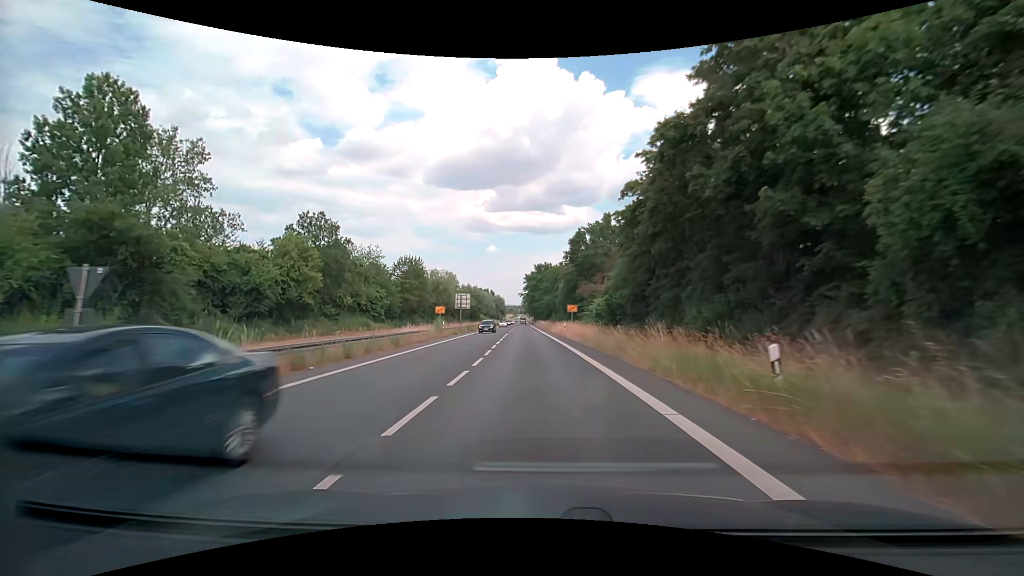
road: secondary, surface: asphalt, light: Day
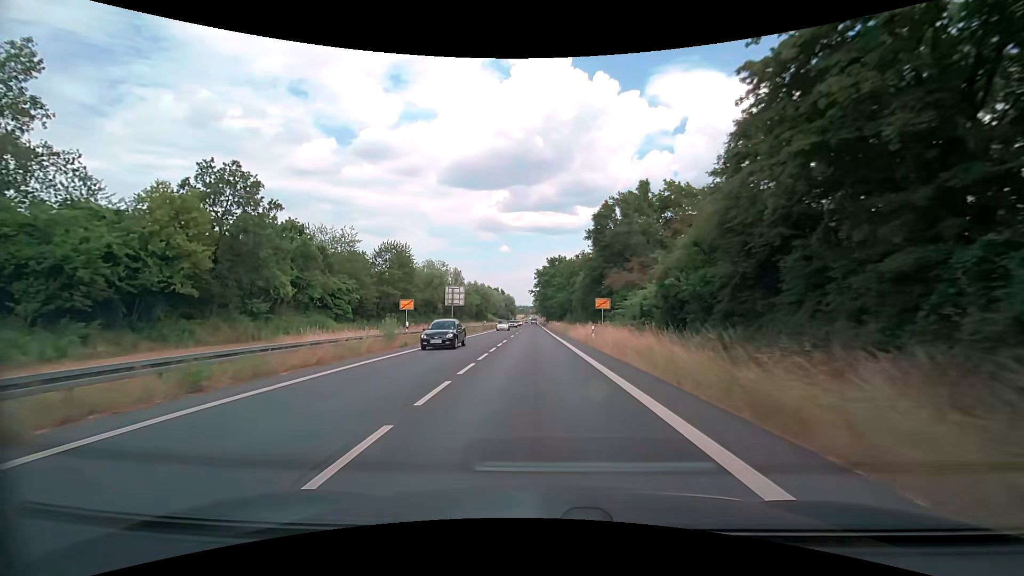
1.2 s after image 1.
(-0.2, +16.2) m; -1°
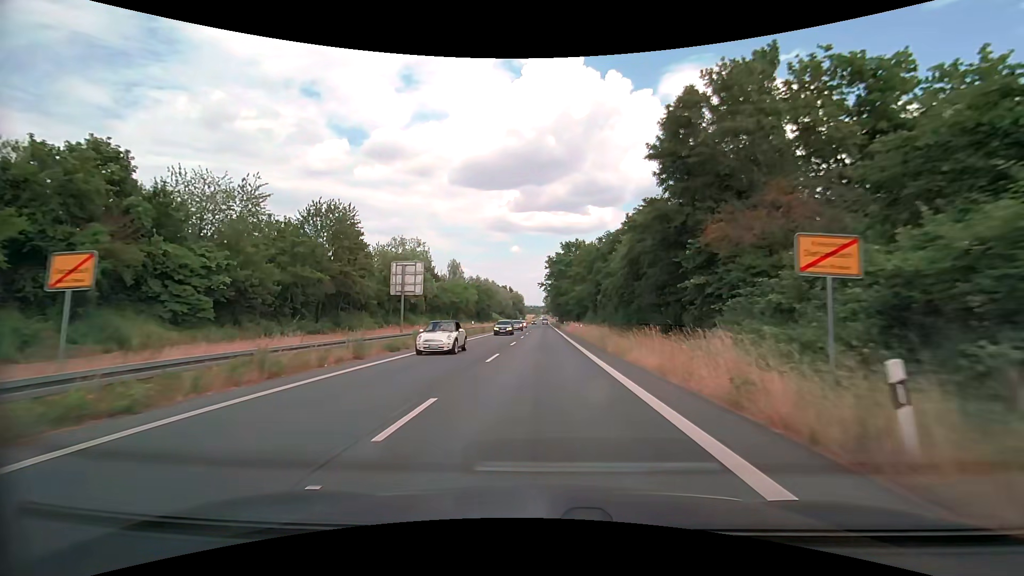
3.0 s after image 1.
(-0.4, +25.0) m; -1°
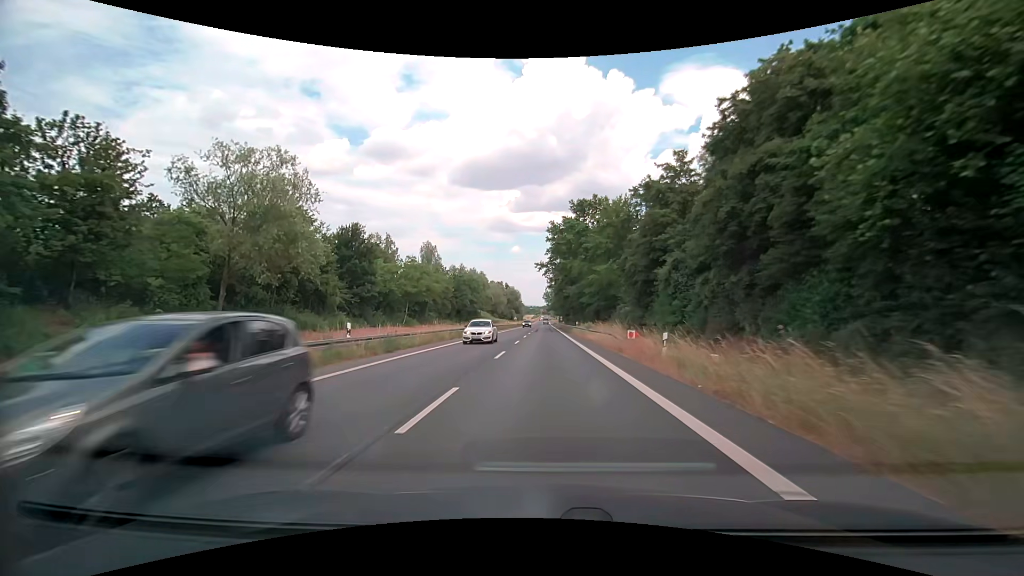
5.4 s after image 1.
(-0.1, +34.5) m; 0°
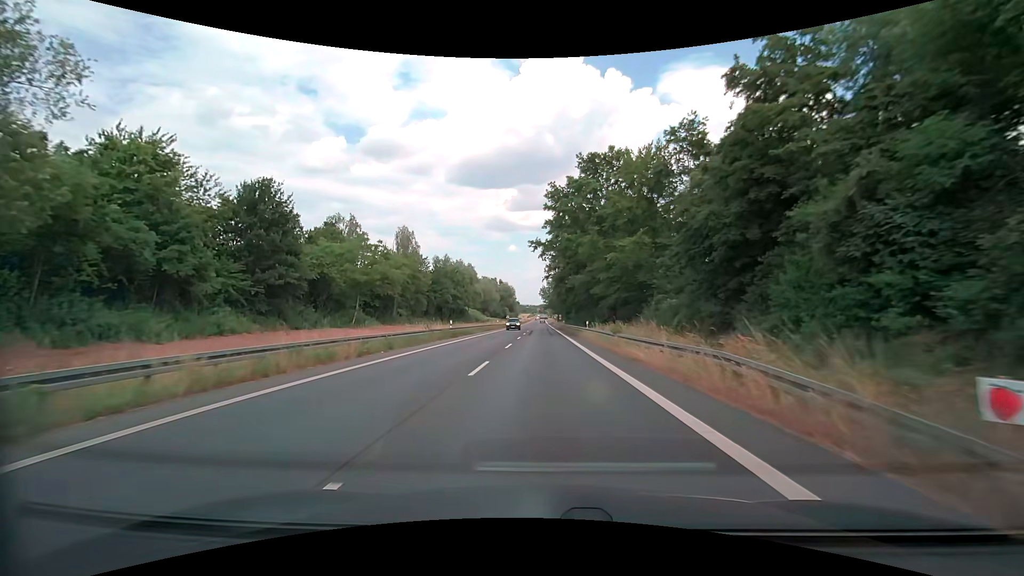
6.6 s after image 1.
(0.0, +17.7) m; +1°
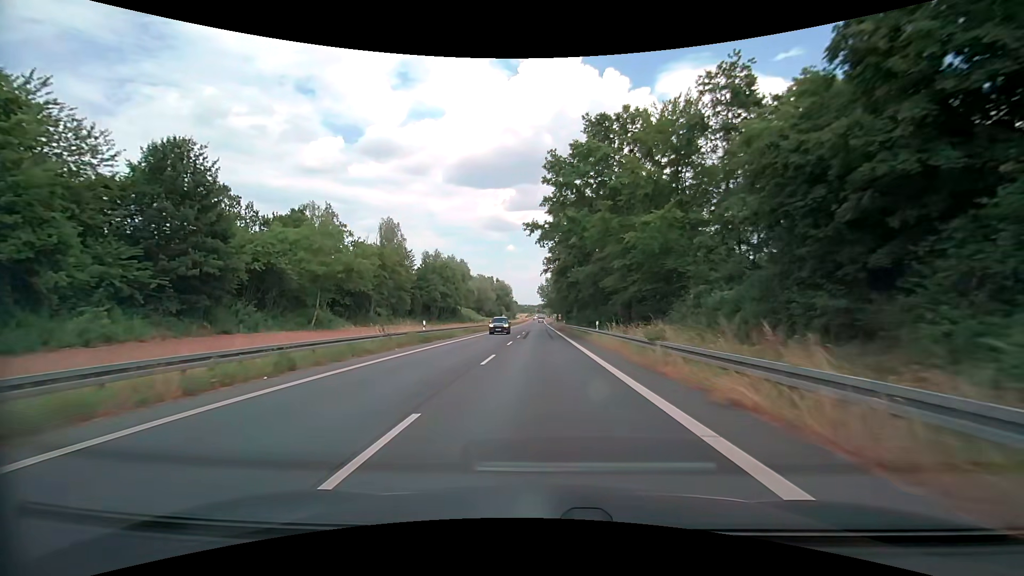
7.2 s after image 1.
(0.0, +8.9) m; +1°
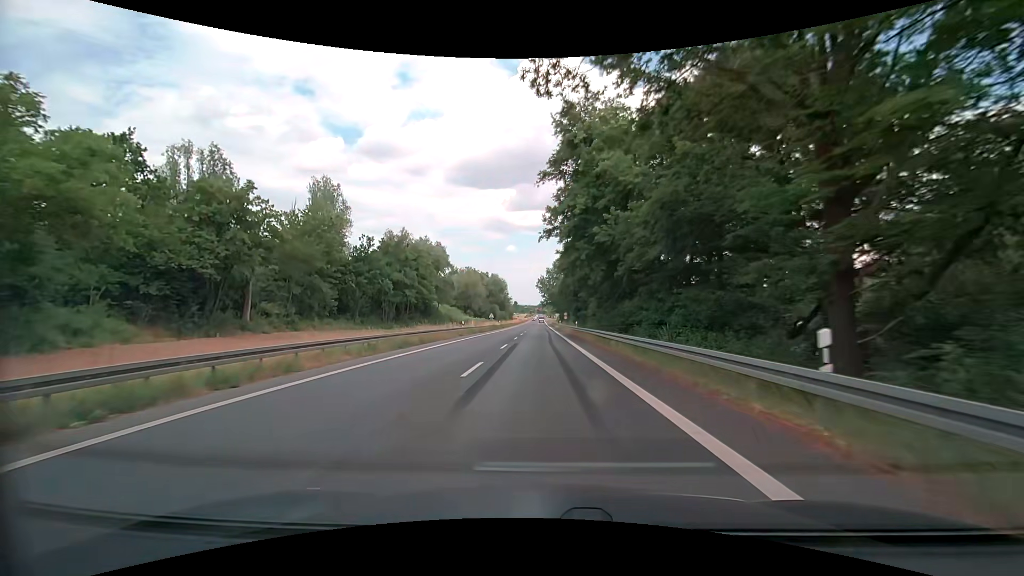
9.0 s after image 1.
(-0.2, +26.9) m; -1°
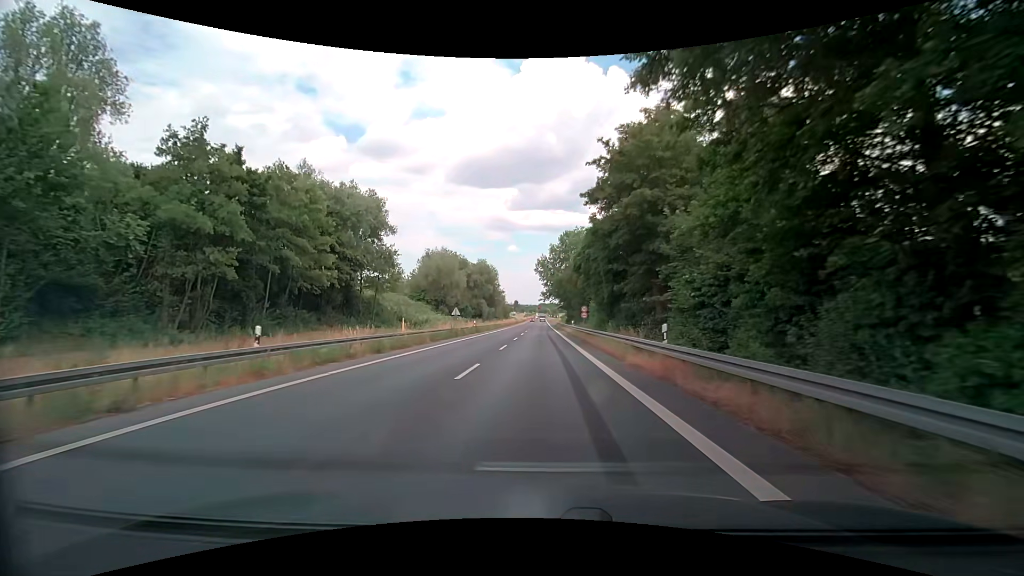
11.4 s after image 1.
(+0.1, +36.3) m; 0°
(0, +10) (0, +20) (0, +30) (0, +40) (0, +50) (0, +60) (0, +70) (0, +80) (0, +90) (0, +100) m
